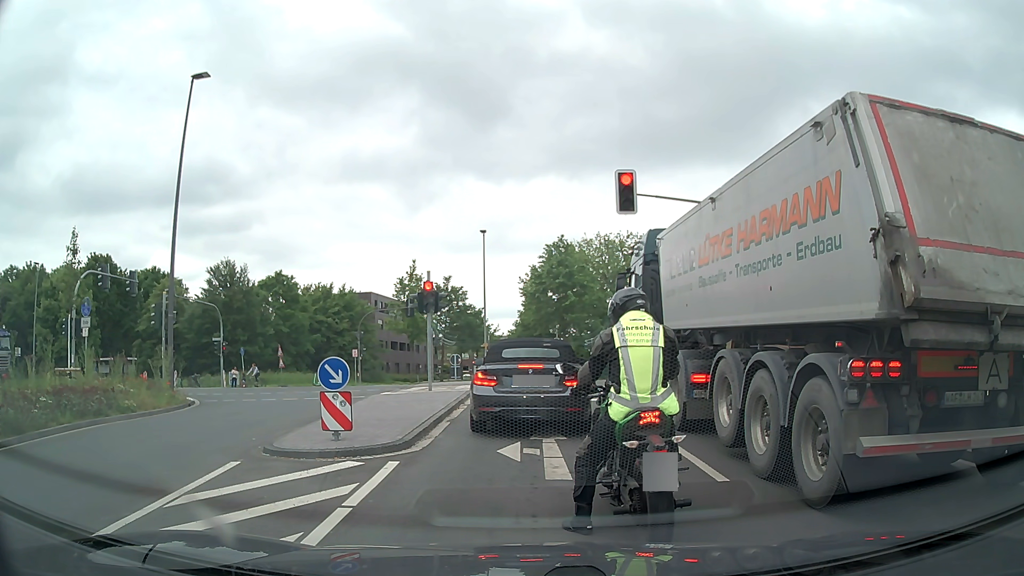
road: secondary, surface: asphalt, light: Day
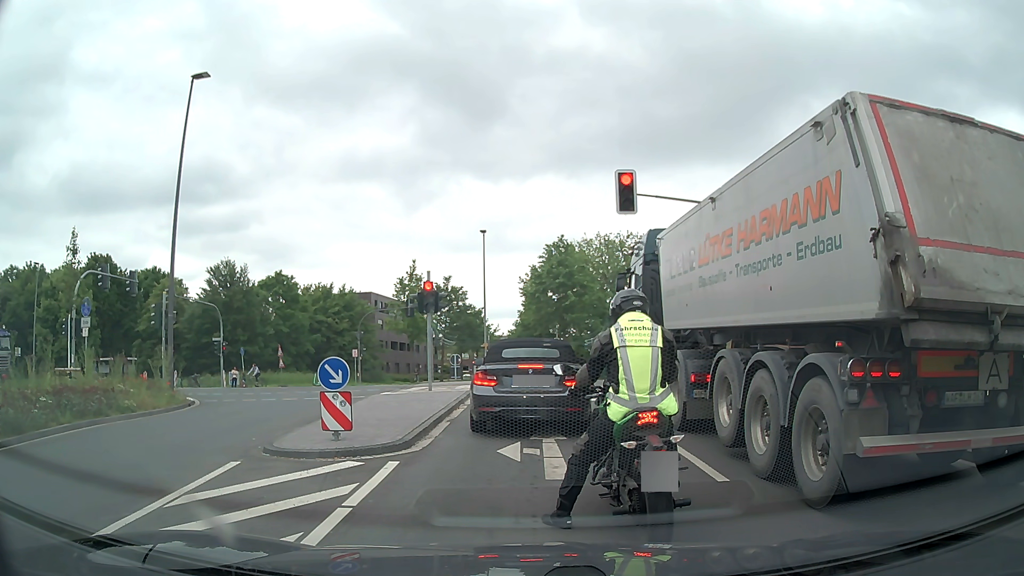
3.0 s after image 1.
(0.0, 0.0) m; 0°
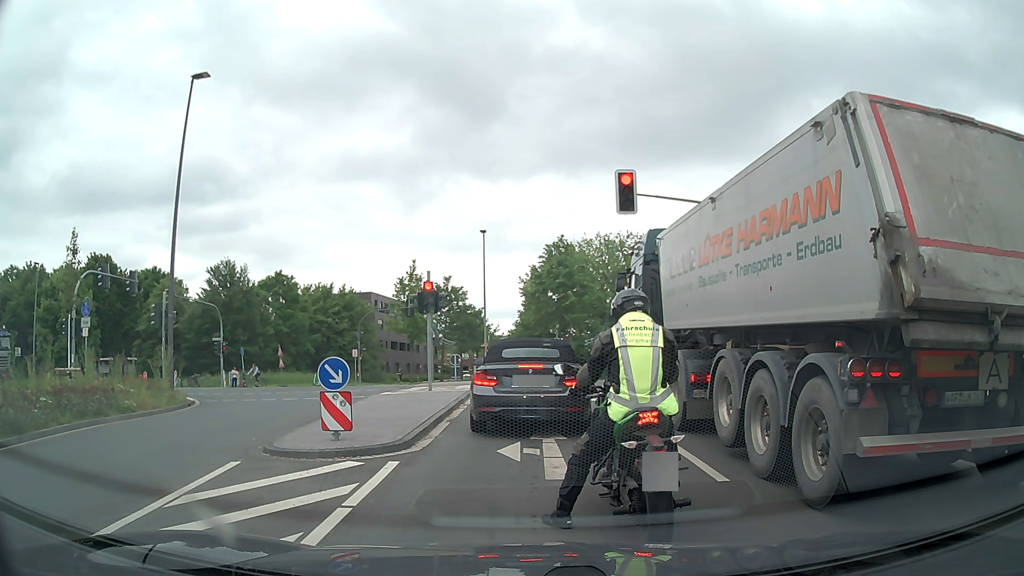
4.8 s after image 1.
(0.0, 0.0) m; 0°
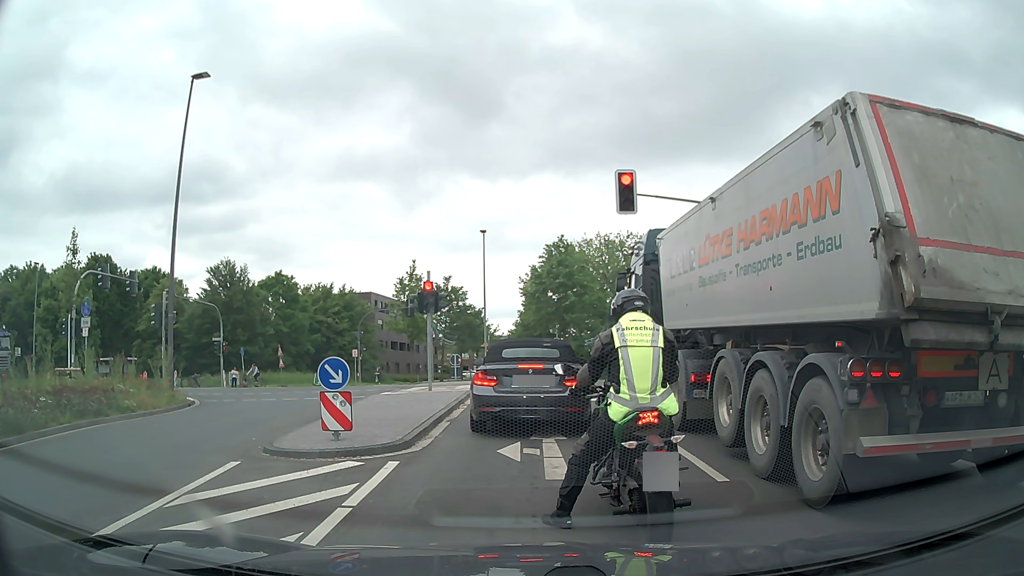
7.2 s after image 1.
(0.0, 0.0) m; 0°
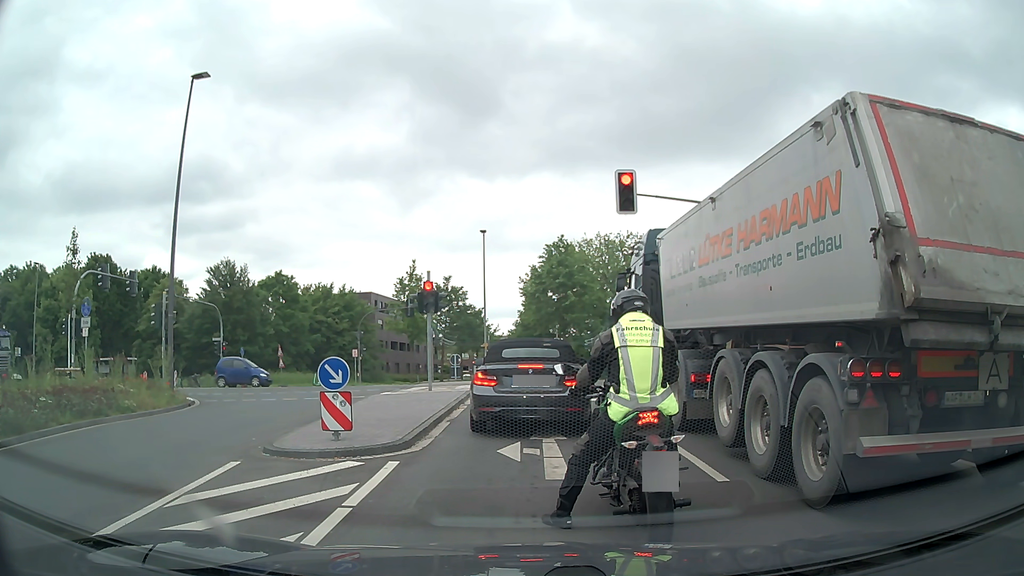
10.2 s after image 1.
(0.0, 0.0) m; 0°
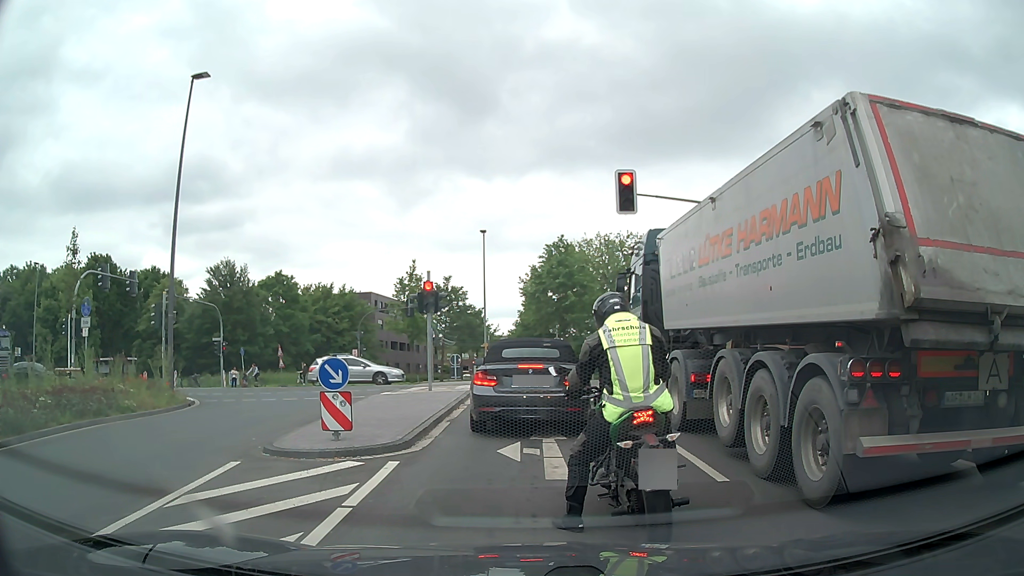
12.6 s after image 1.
(0.0, 0.0) m; 0°
